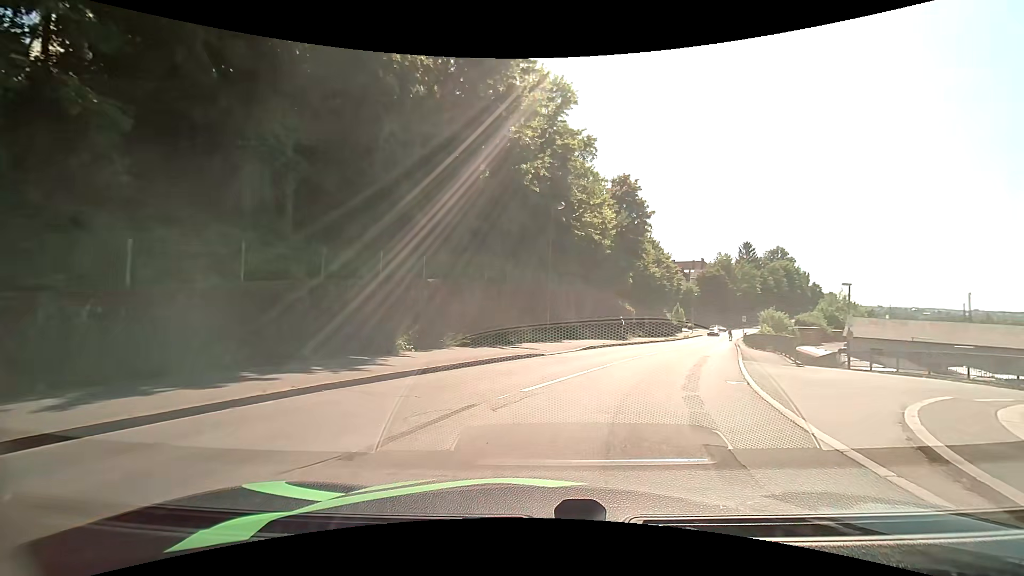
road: residential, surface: asphalt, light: Day
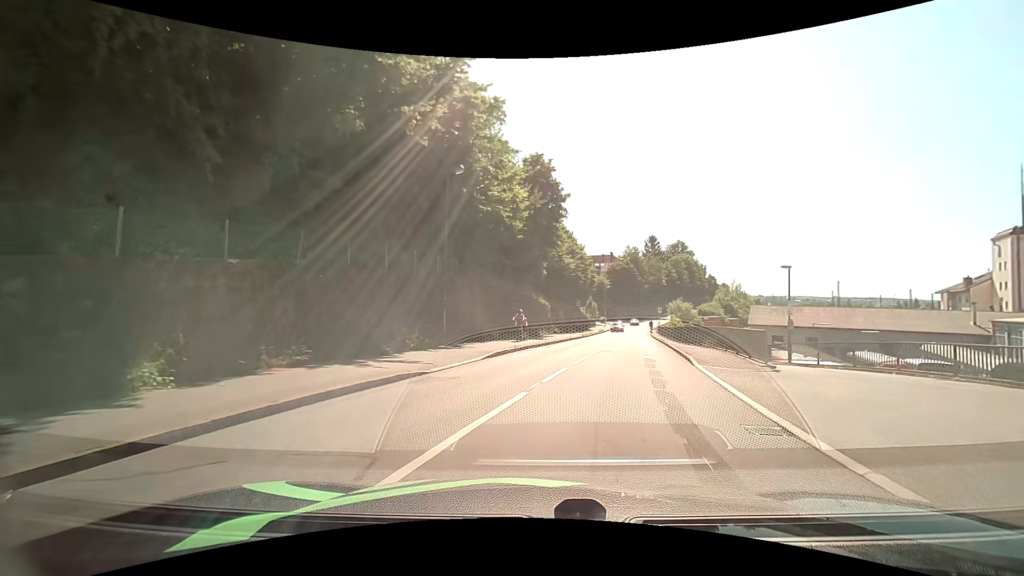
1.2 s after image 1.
(+0.5, +6.6) m; +9°
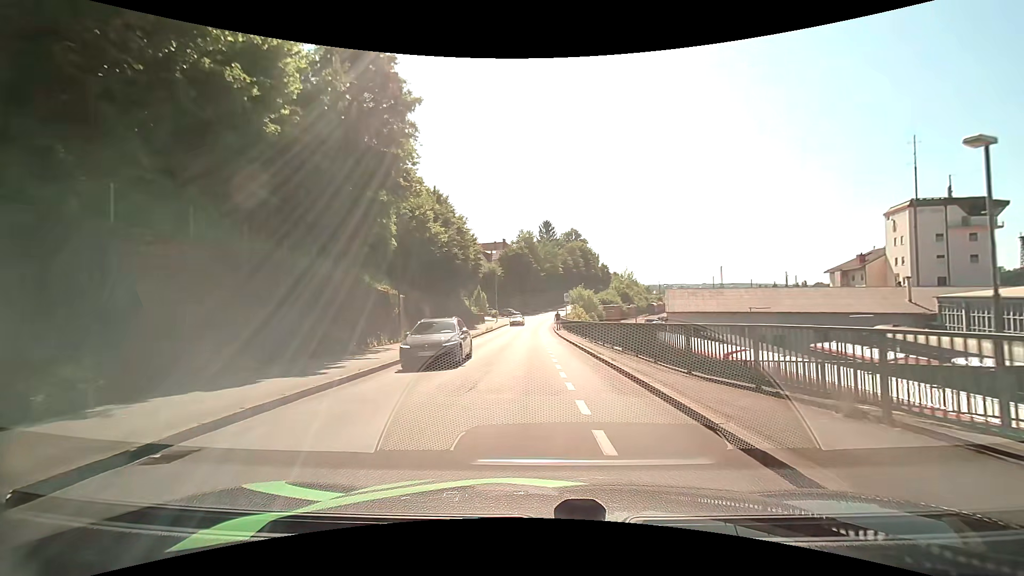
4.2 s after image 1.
(+3.0, +19.6) m; +11°
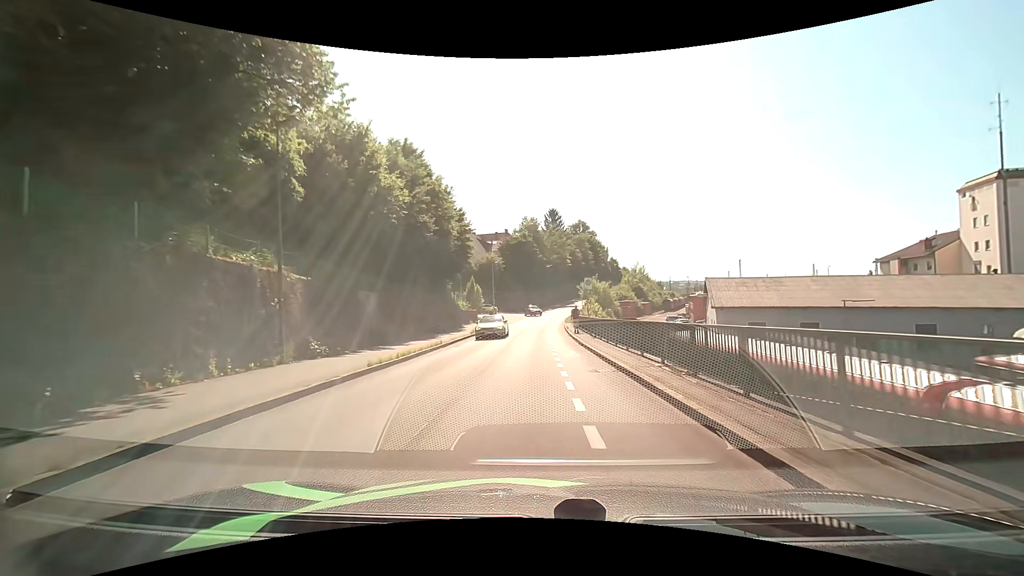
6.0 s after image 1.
(+0.1, +14.6) m; 0°
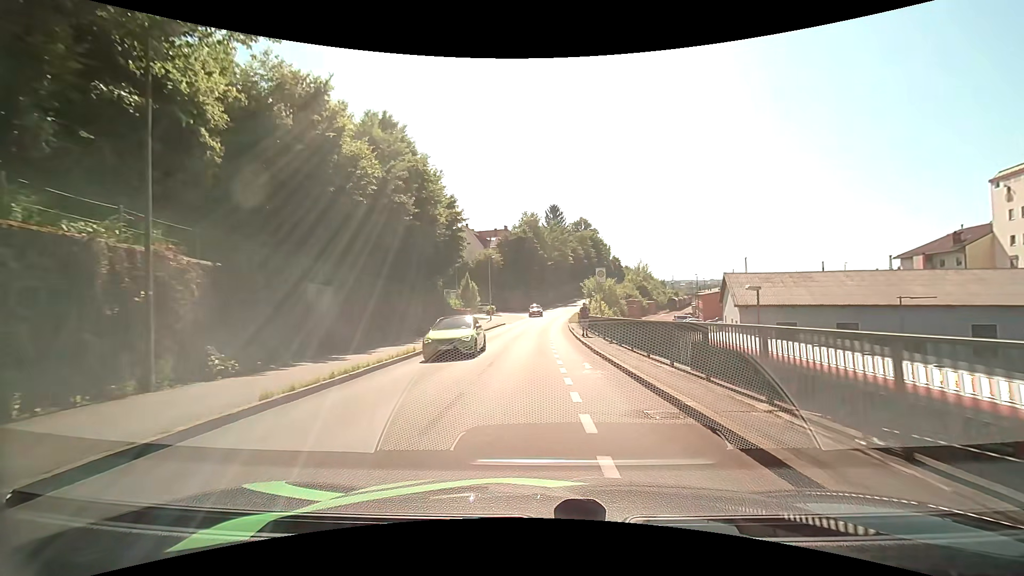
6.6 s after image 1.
(0.0, +5.5) m; 0°
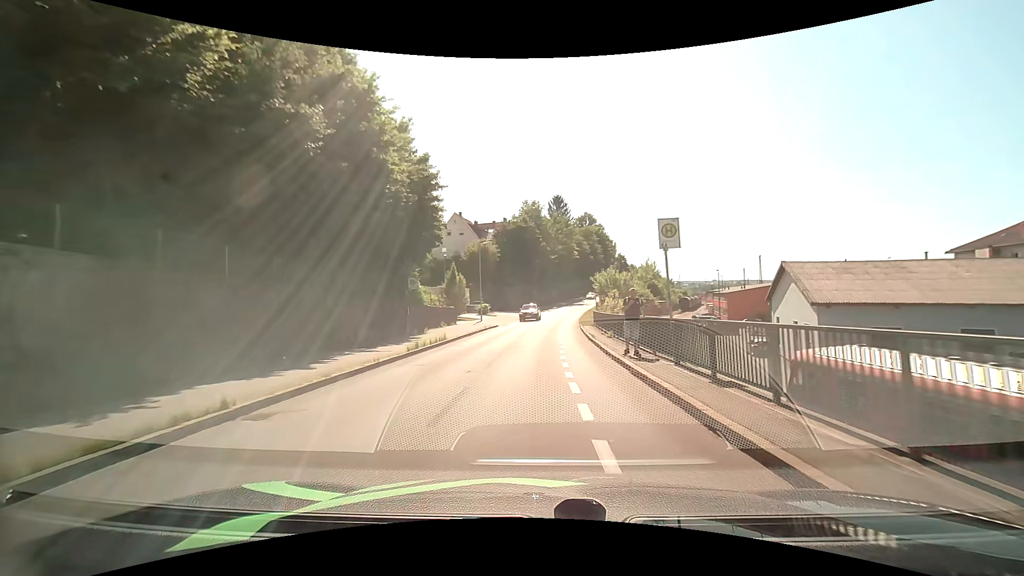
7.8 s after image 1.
(0.0, +11.7) m; 0°
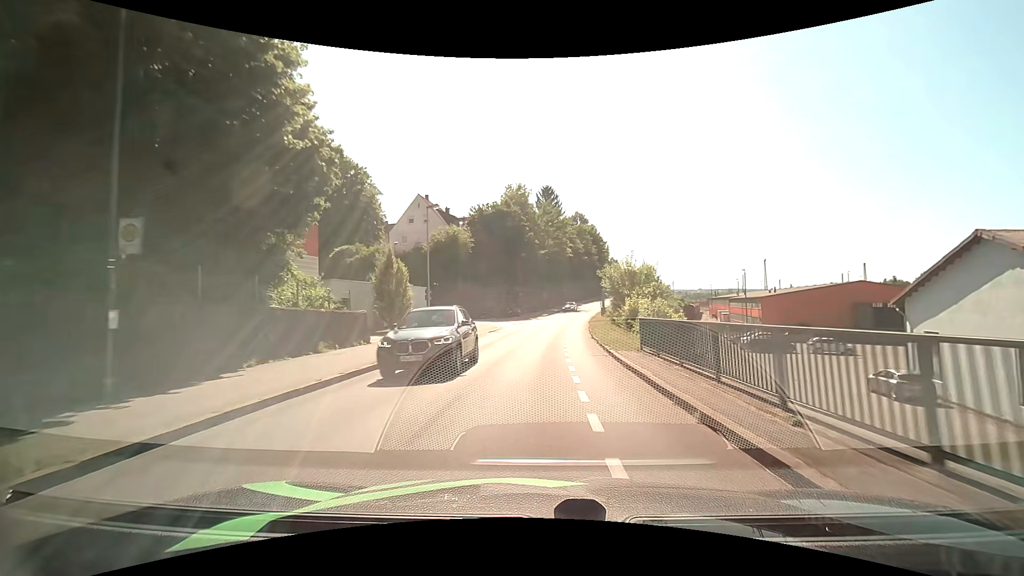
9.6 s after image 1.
(0.0, +18.9) m; +1°
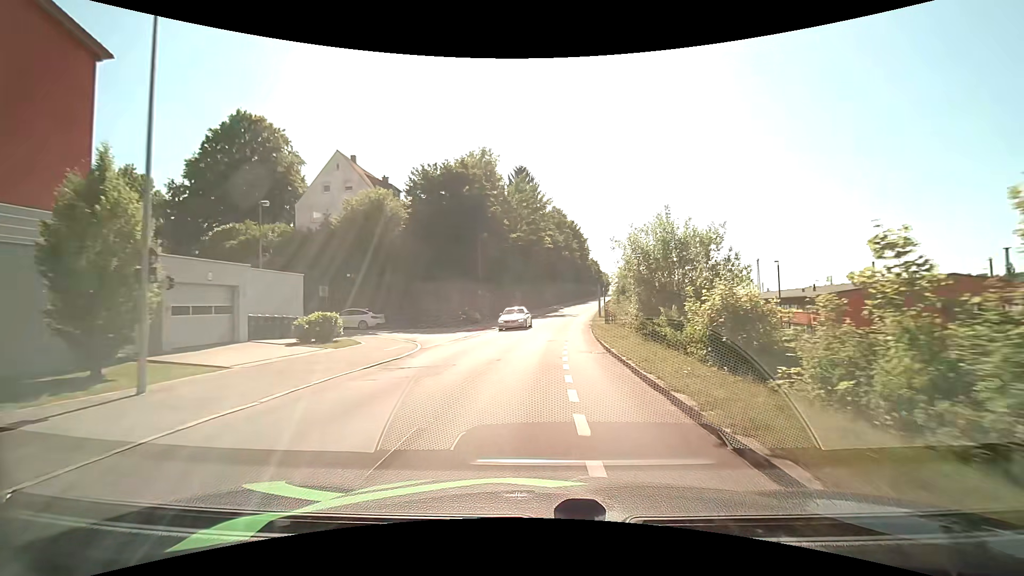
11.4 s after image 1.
(+0.5, +20.4) m; +3°
(0, +10) (+1, +20) (+1, +30) (+2, +40) (+3, +50) (+5, +60) (+6, +70) (+8, +79) (+10, +89) (+12, +99) m
